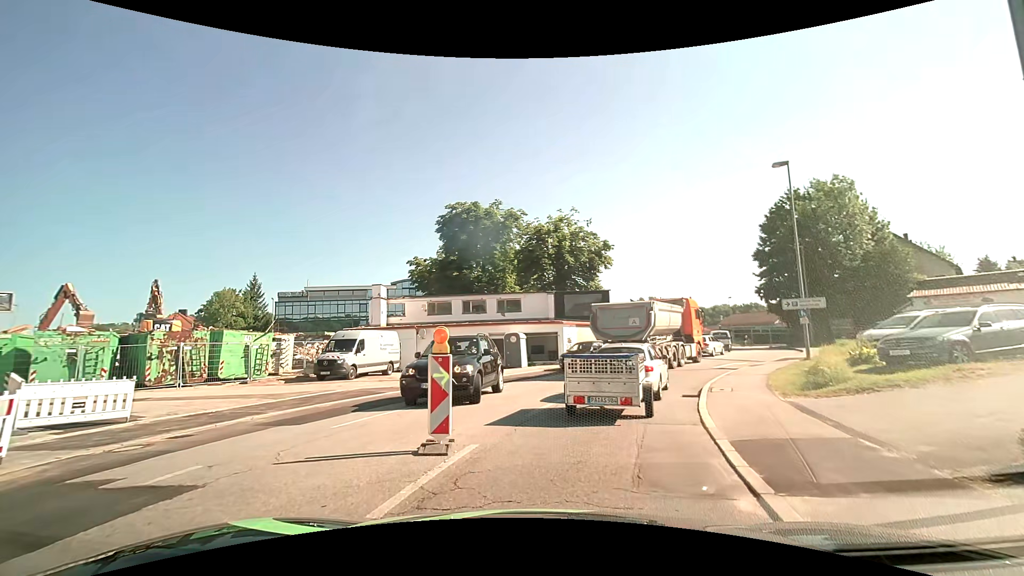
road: tertiary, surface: asphalt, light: Day
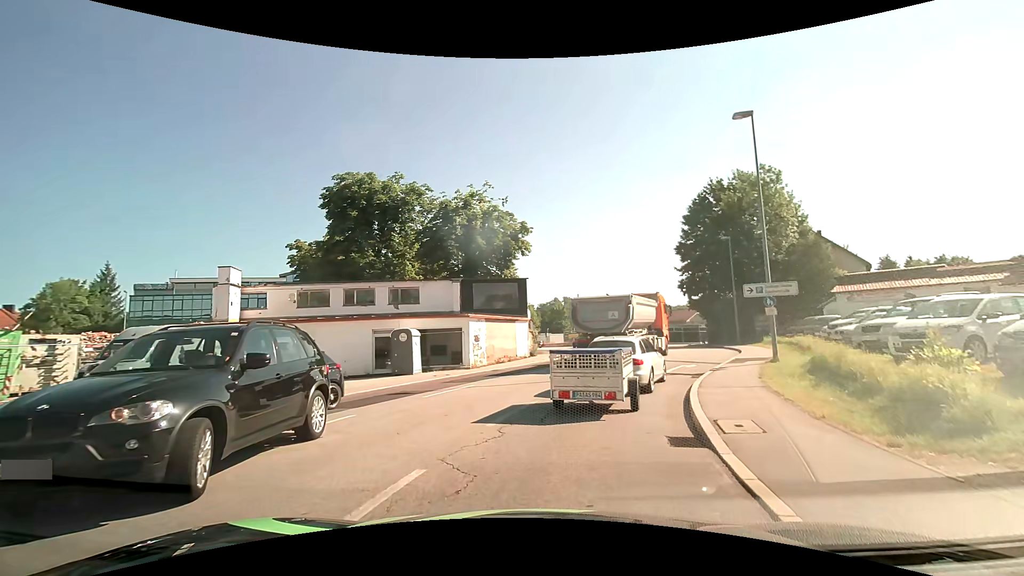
(+0.7, +7.3) m; +11°
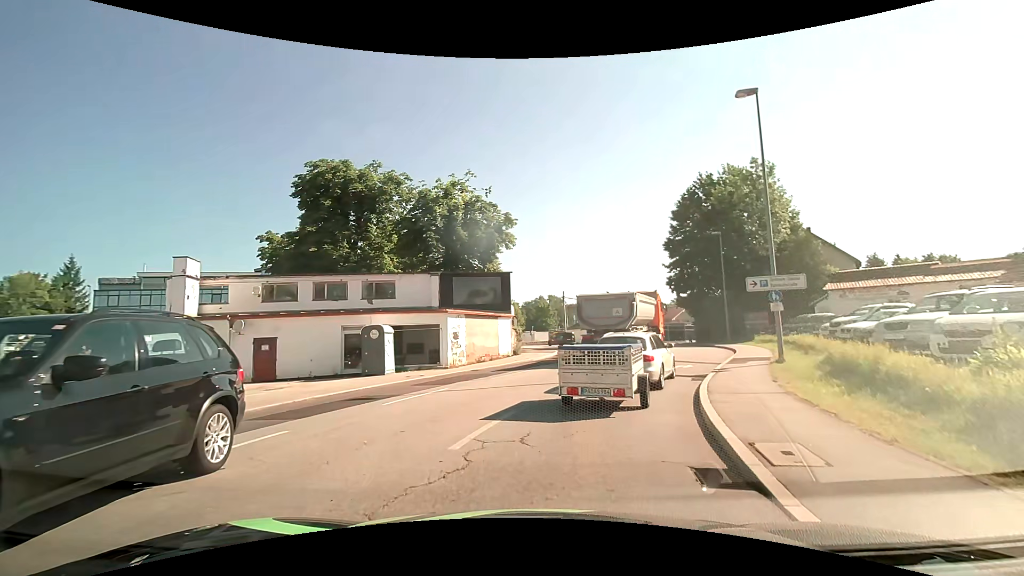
(0.0, +2.0) m; 0°
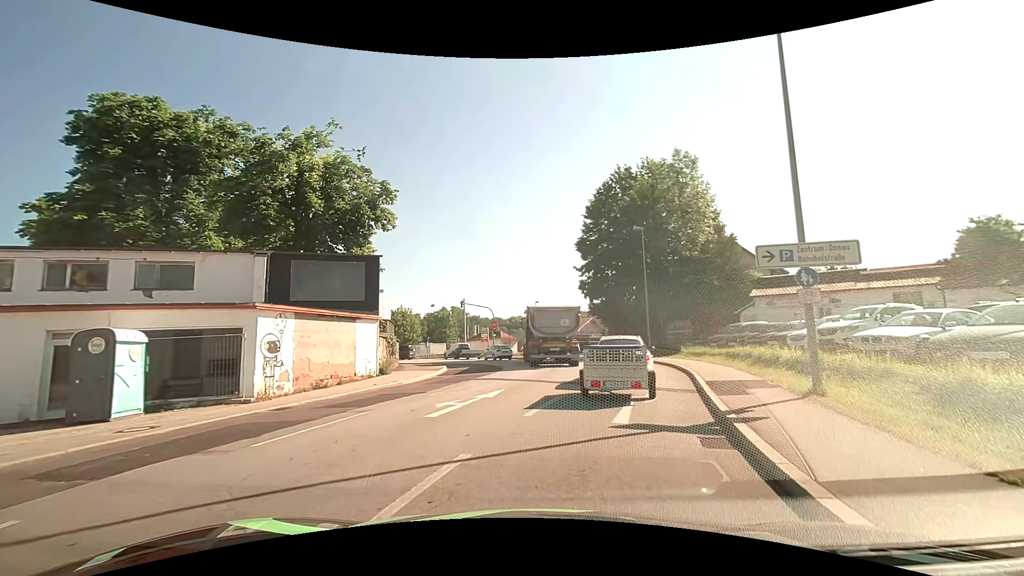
(+1.0, +9.0) m; +13°
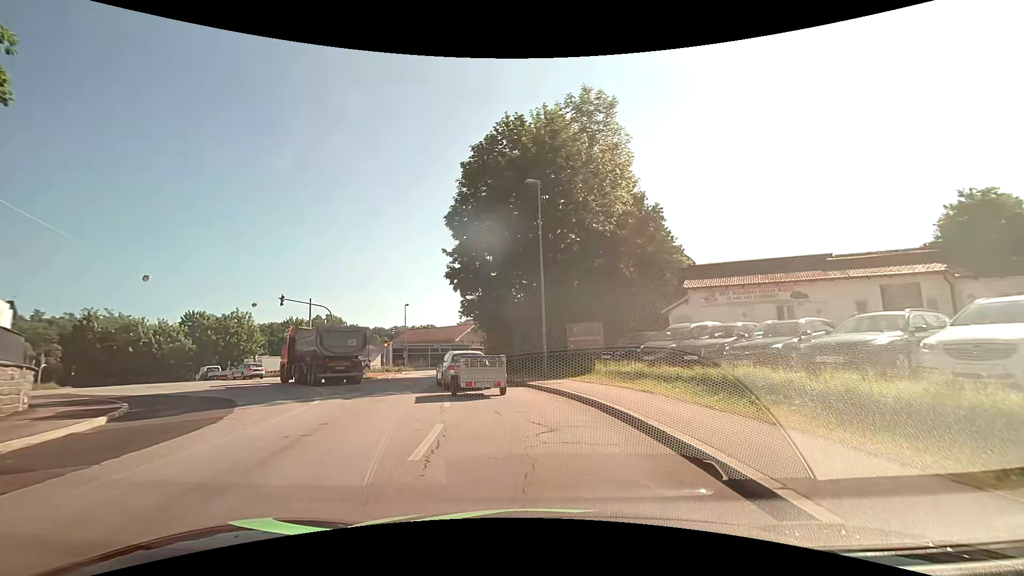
(+2.1, +14.6) m; +12°
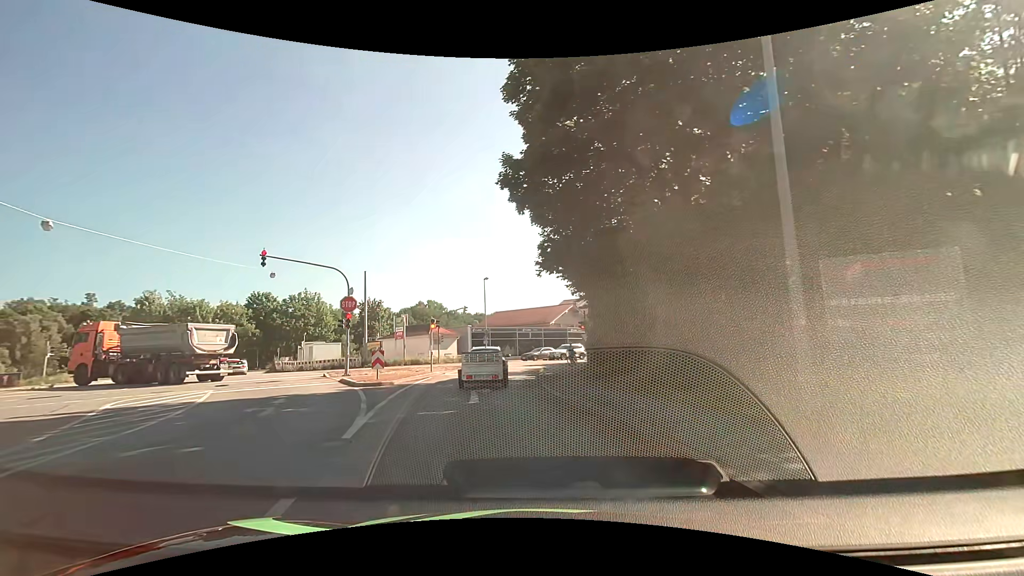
(-0.9, +17.1) m; -11°
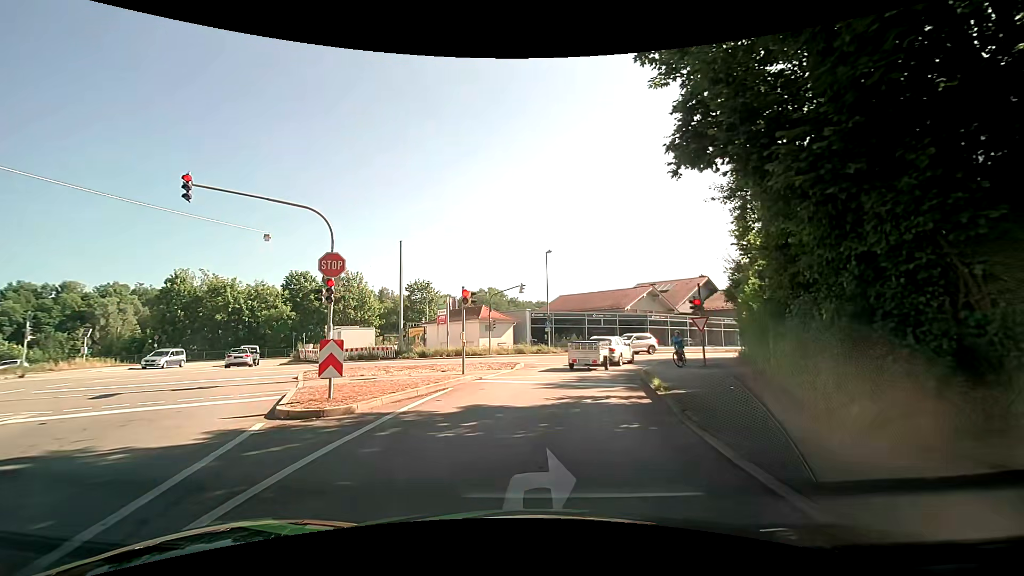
(-0.8, +10.8) m; -6°
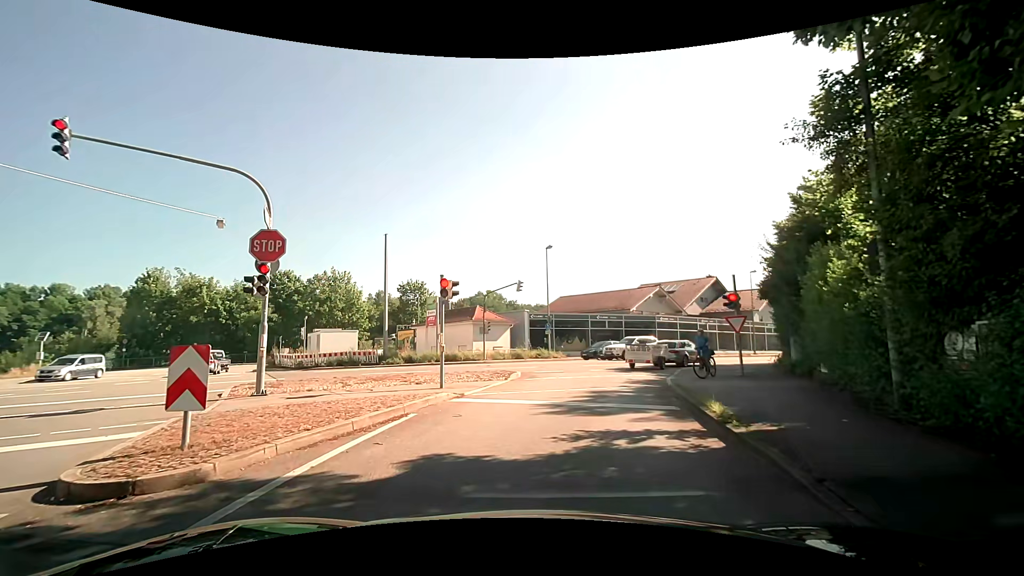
(0.0, +4.1) m; +1°
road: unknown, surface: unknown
